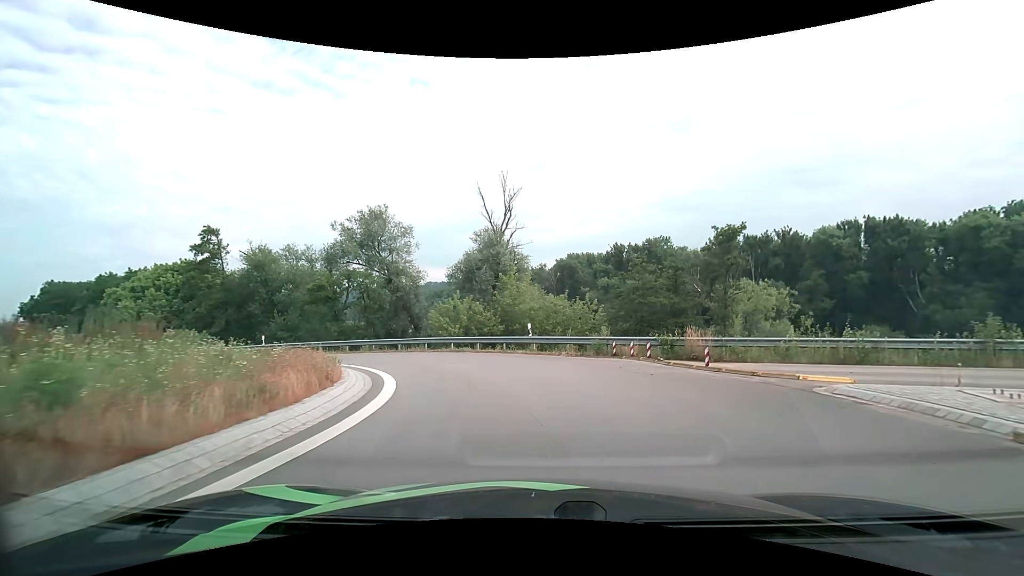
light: Day
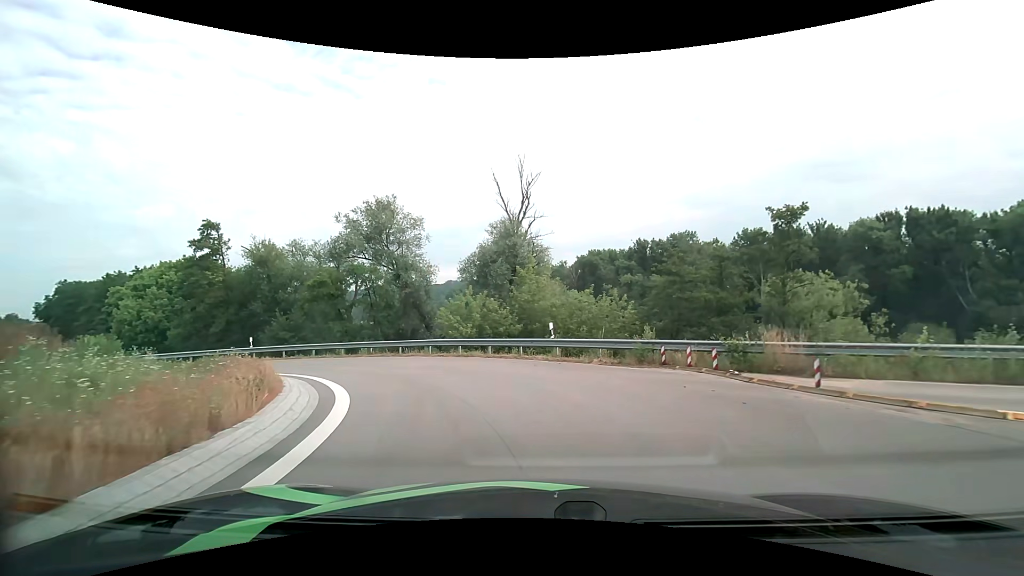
(0.0, +4.2) m; -2°
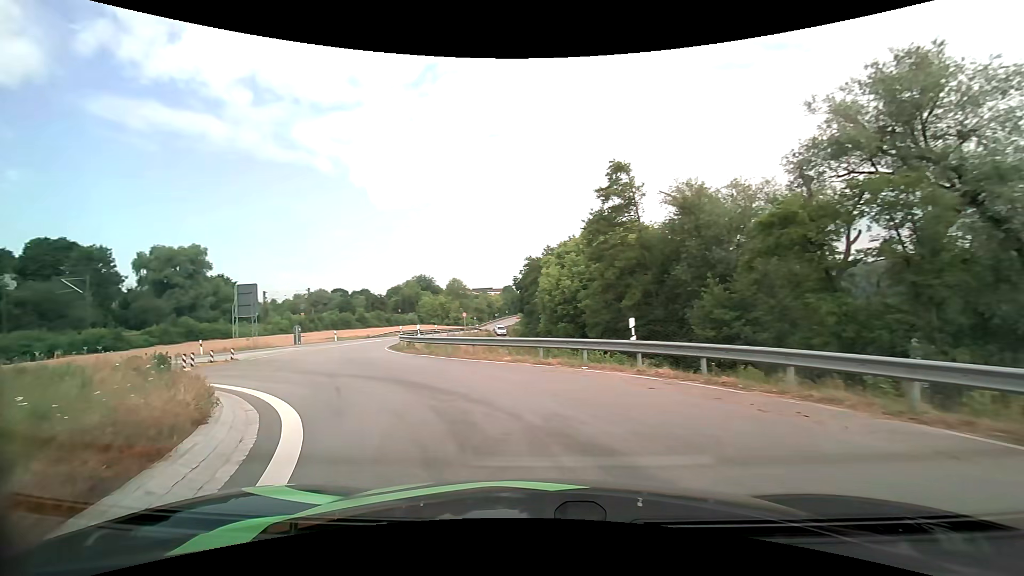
(-7.0, +18.3) m; -48°
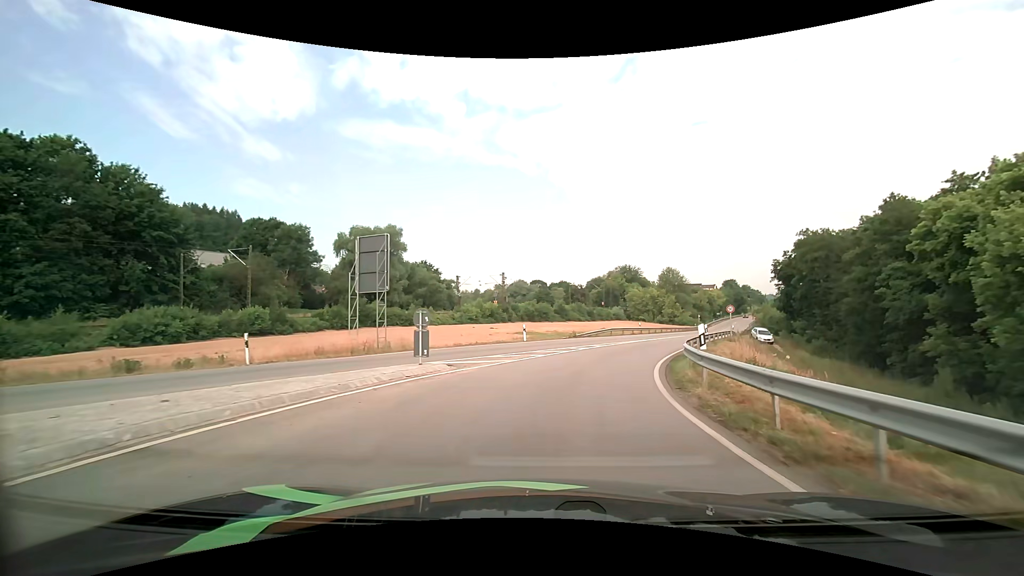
(-8.3, +22.5) m; -24°
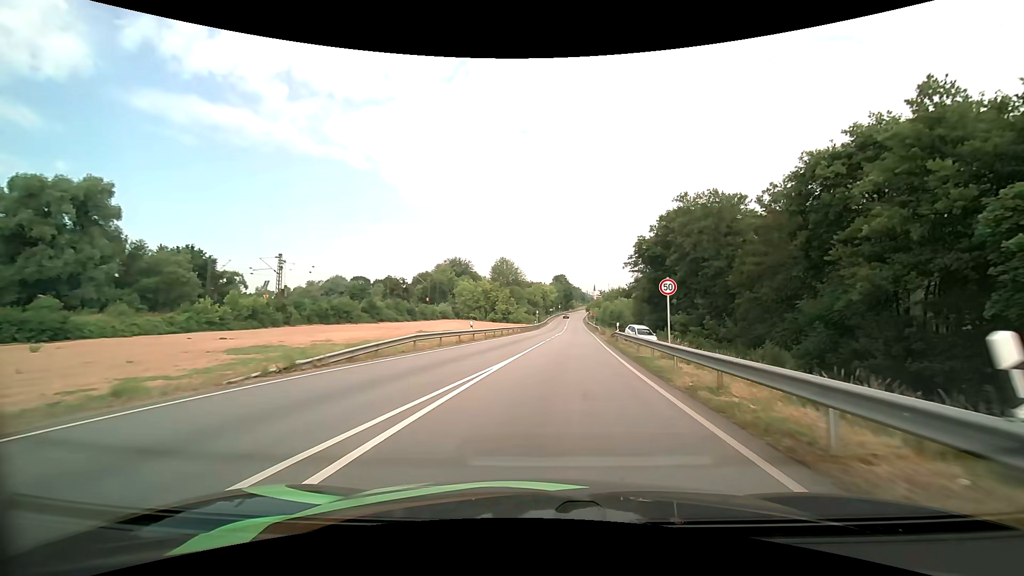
(+4.5, +25.6) m; +19°
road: primary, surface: asphalt
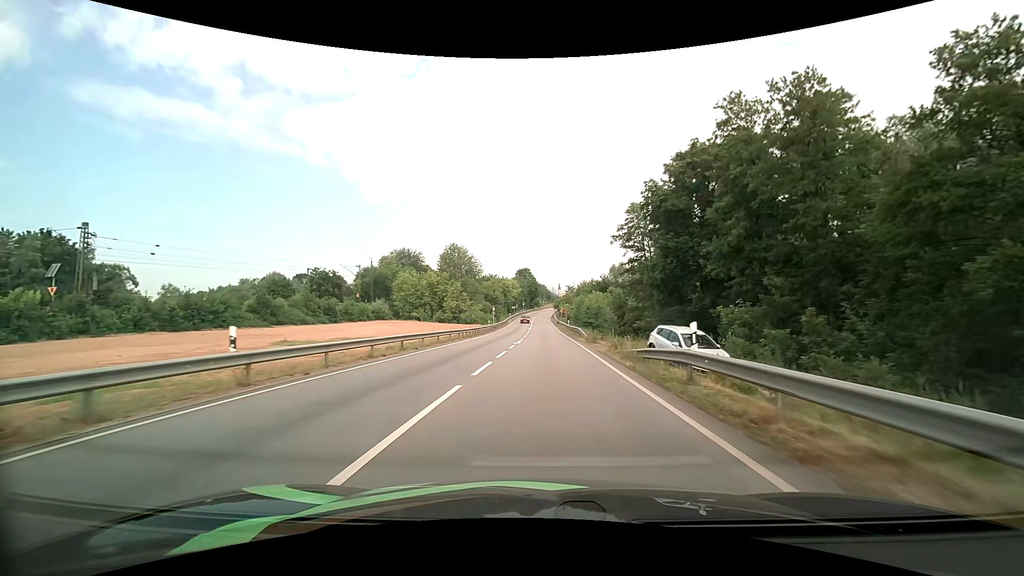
(+1.3, +23.7) m; +4°
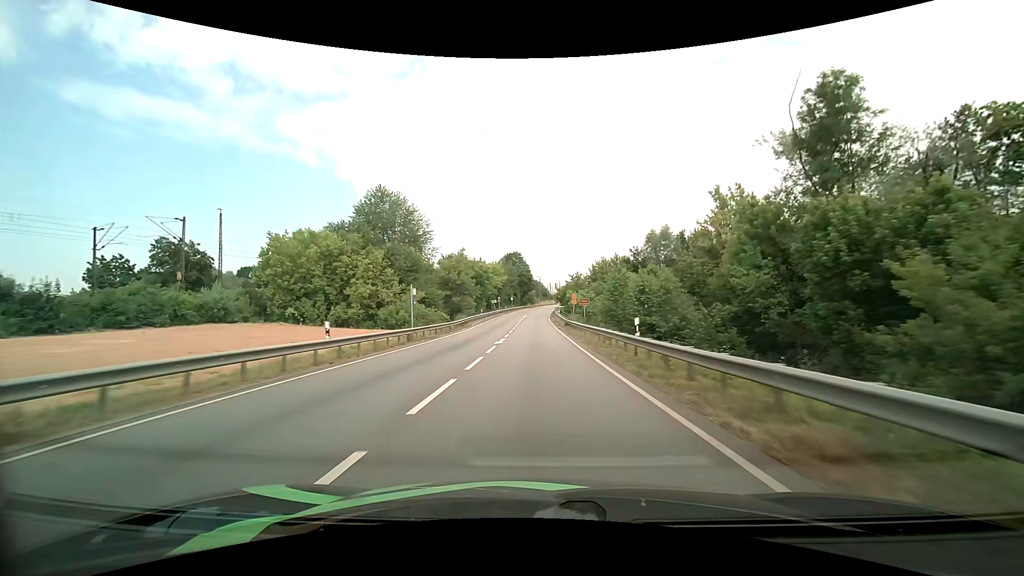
(+0.4, +47.9) m; 0°
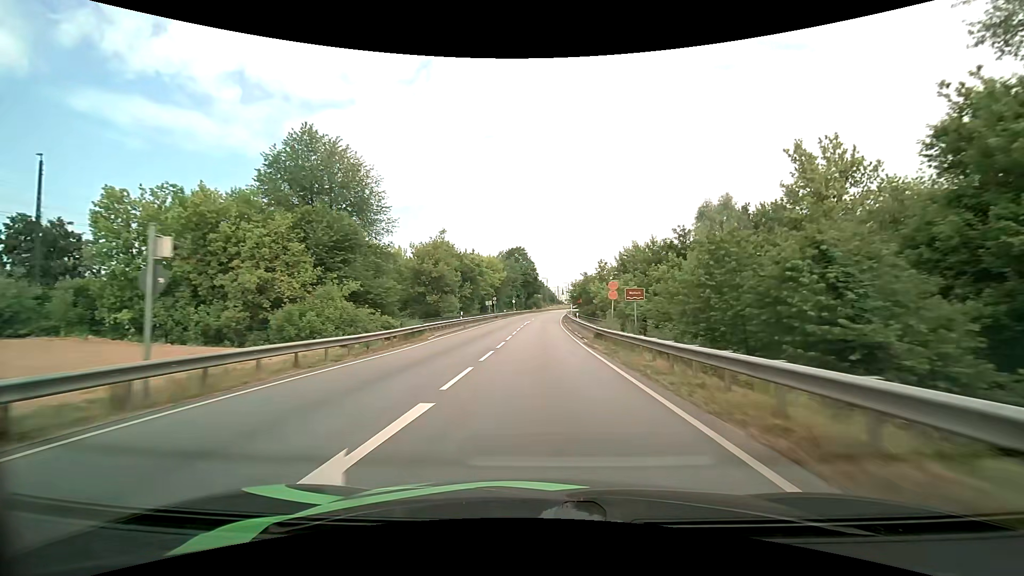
(-0.1, +21.9) m; 0°
(0, +10) (0, +20) (0, +30) (0, +40) (0, +50) (0, +60) (0, +70) (+1, +80) (+1, +90) (+2, +100) m
